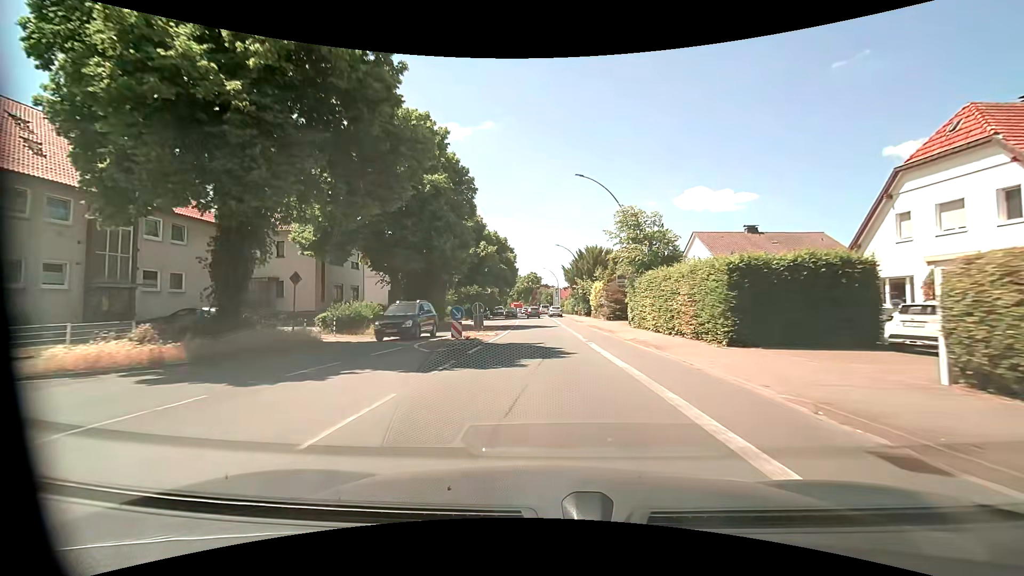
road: primary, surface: asphalt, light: Day
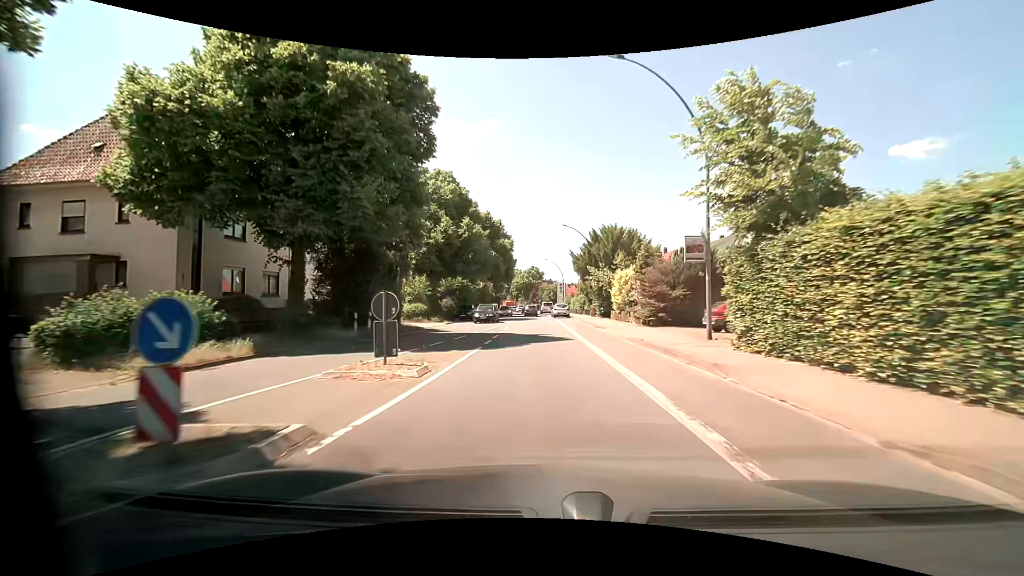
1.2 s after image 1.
(0.0, +15.3) m; 0°
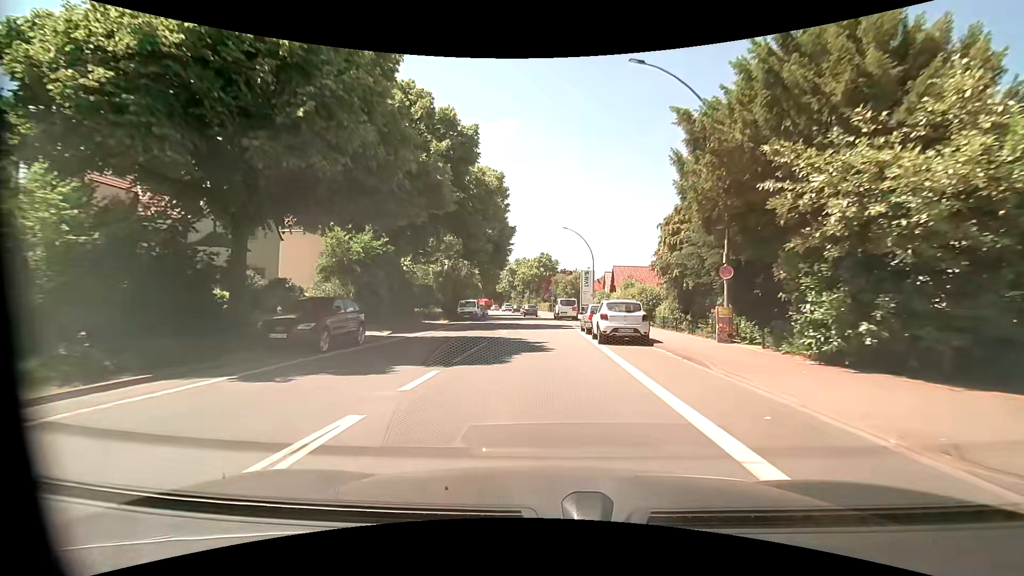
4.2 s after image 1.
(-0.4, +36.1) m; -1°
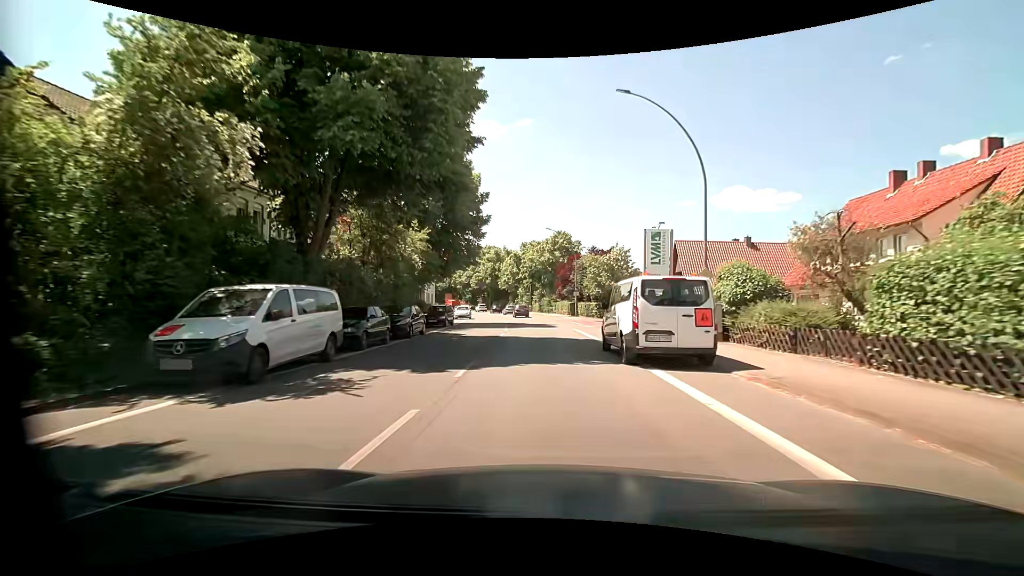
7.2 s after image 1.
(-0.4, +34.7) m; -2°
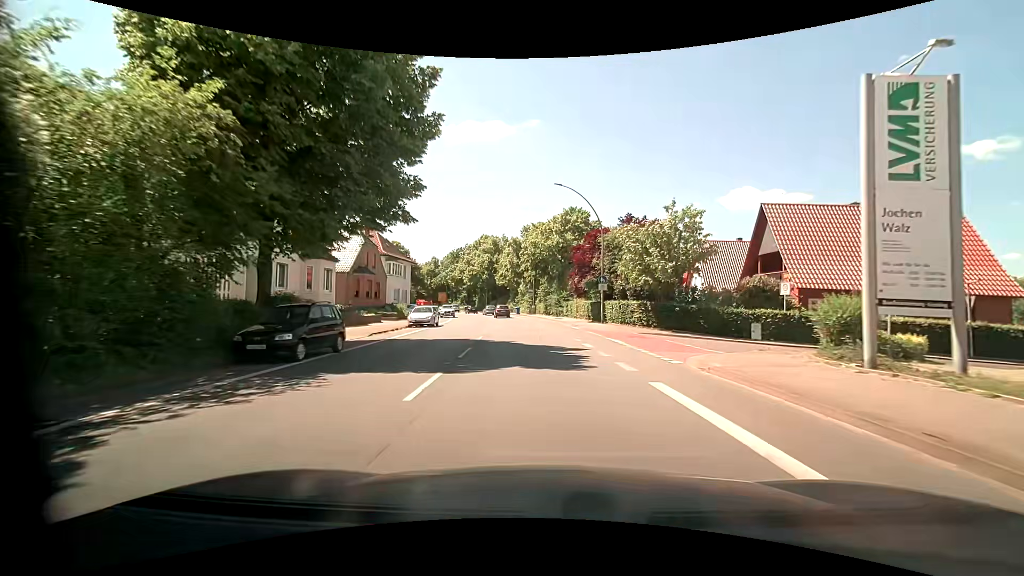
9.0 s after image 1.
(-0.1, +20.5) m; -1°
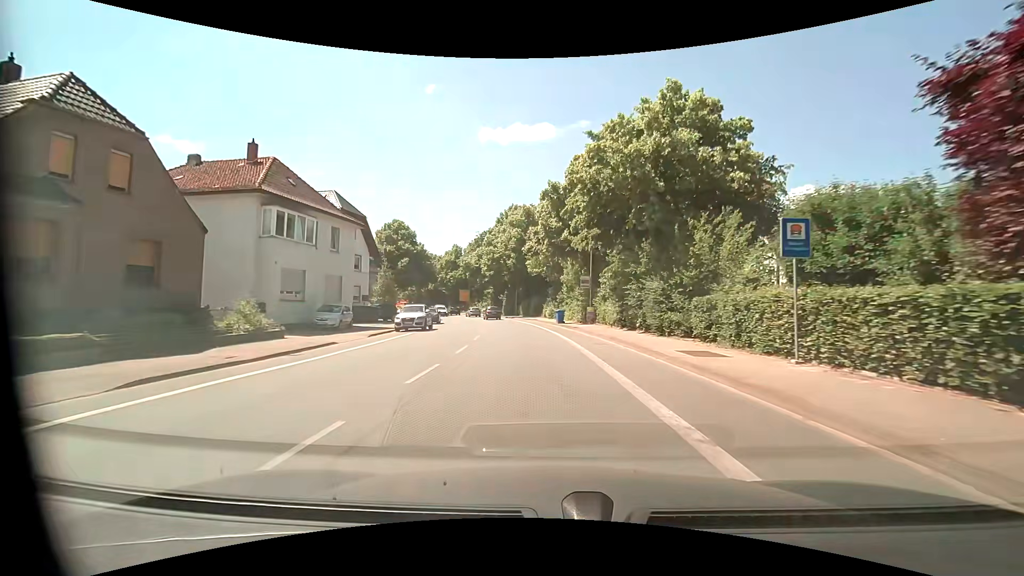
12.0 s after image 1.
(-1.3, +34.6) m; -5°
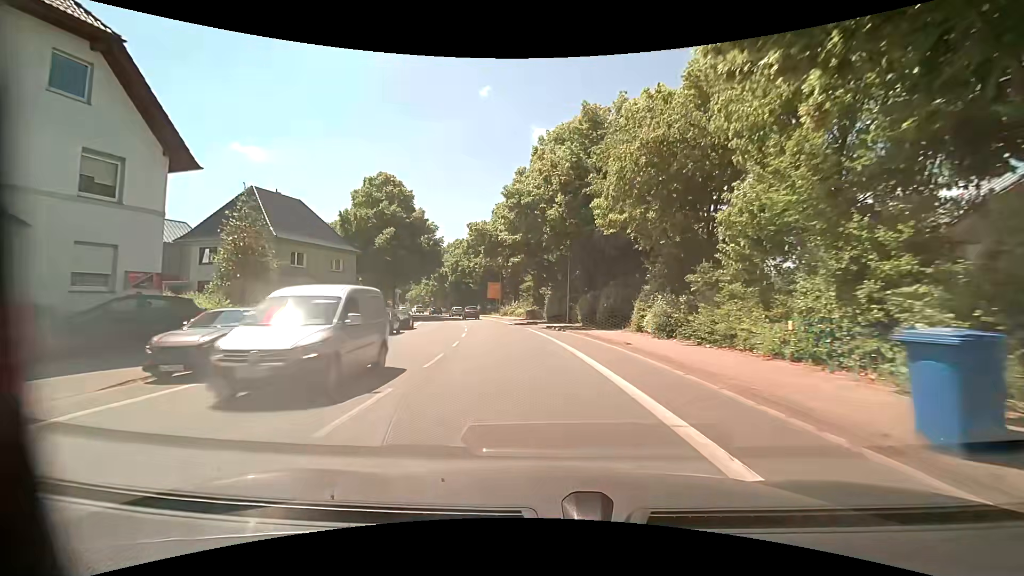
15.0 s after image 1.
(-1.9, +34.1) m; -6°
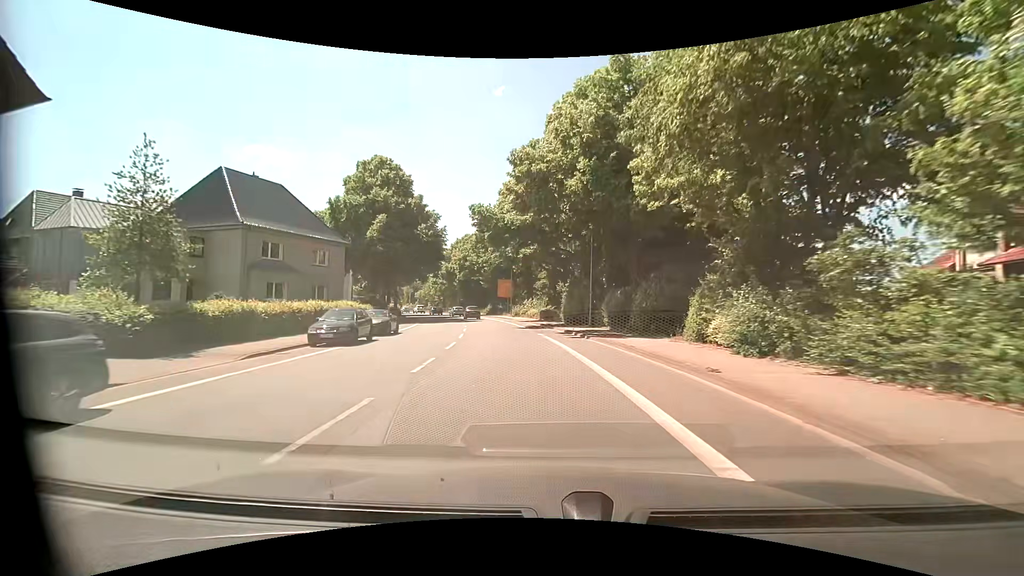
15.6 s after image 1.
(-0.1, +7.1) m; -2°
